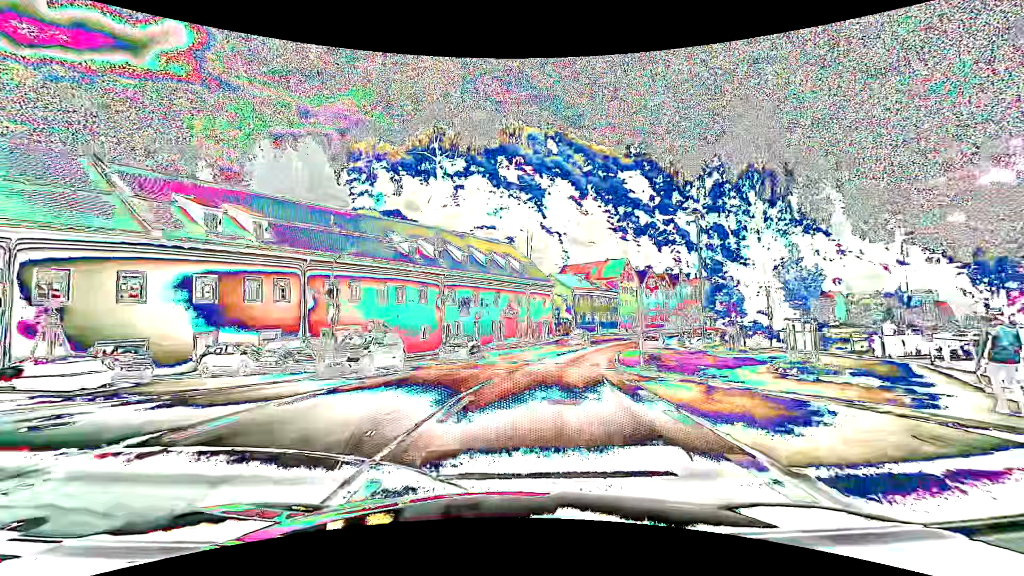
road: primary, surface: asphalt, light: Day
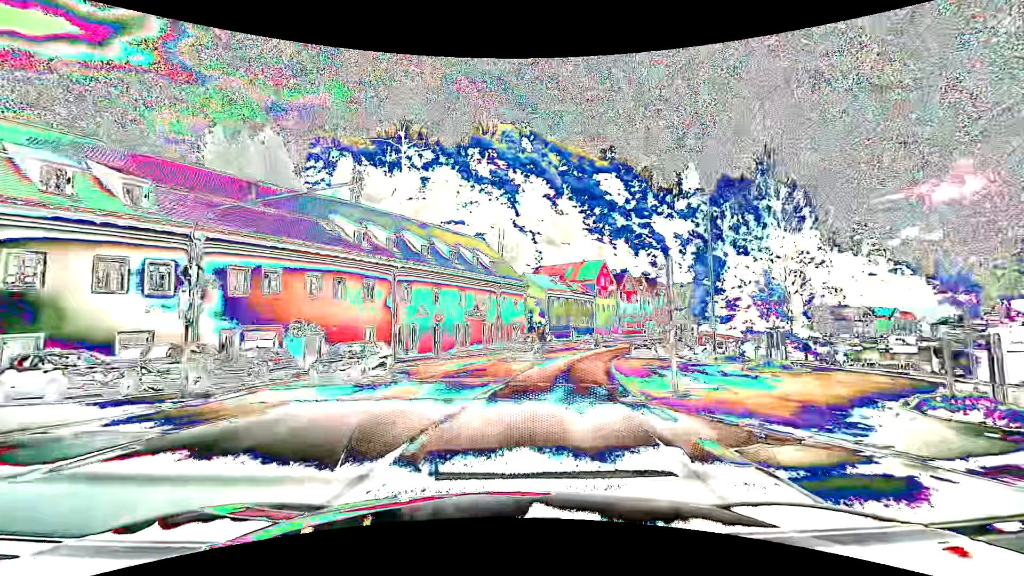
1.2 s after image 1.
(+0.3, +8.0) m; +4°
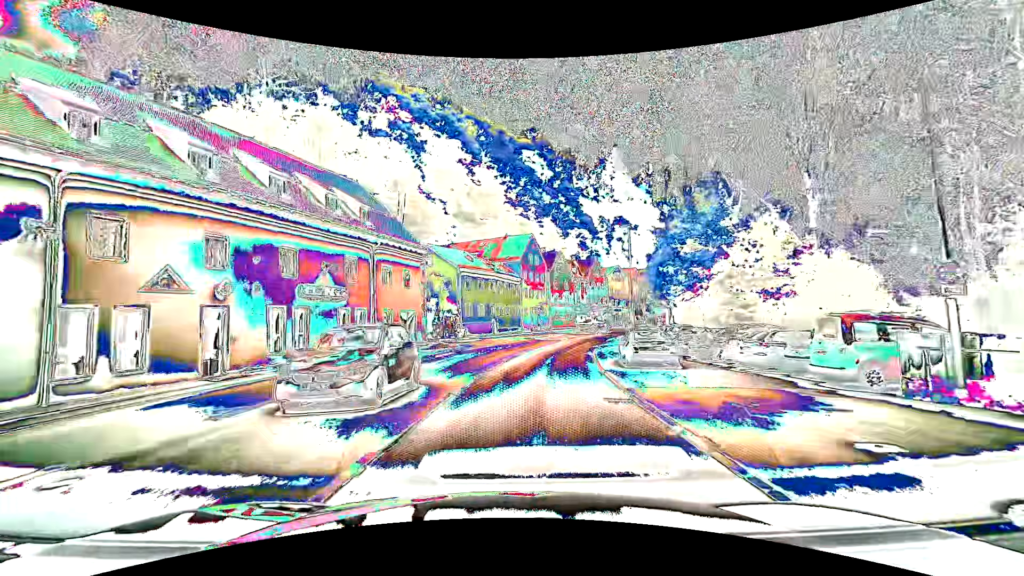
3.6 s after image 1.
(+2.0, +22.0) m; +9°
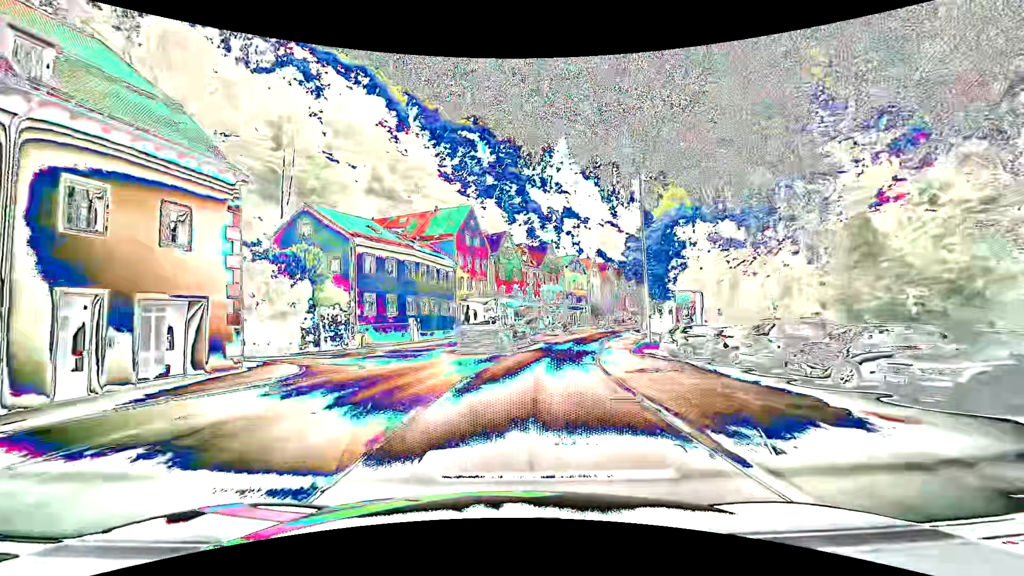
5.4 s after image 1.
(+1.2, +20.3) m; +6°
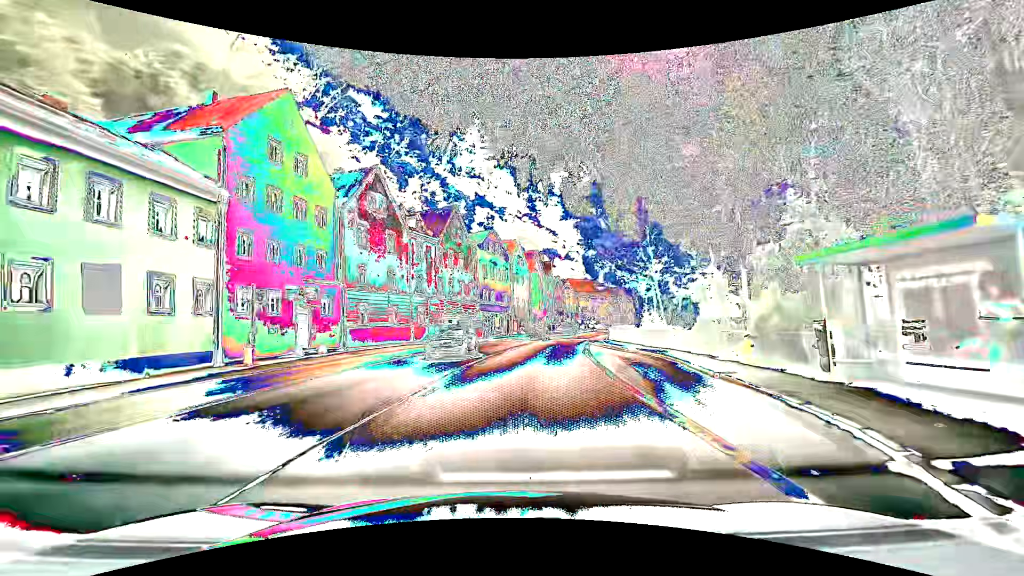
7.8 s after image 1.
(+2.9, +29.8) m; +10°
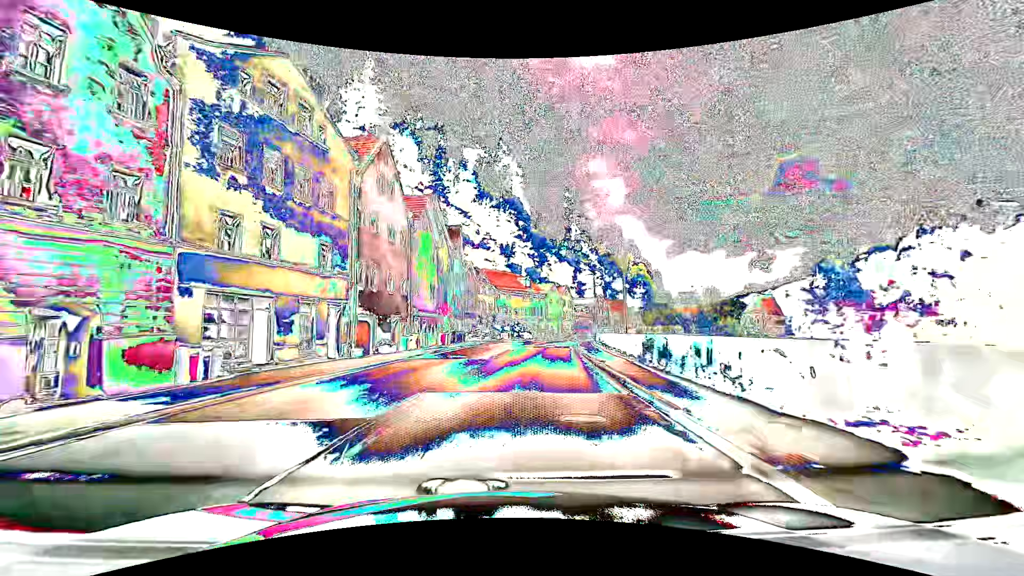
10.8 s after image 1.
(+3.4, +38.5) m; +10°
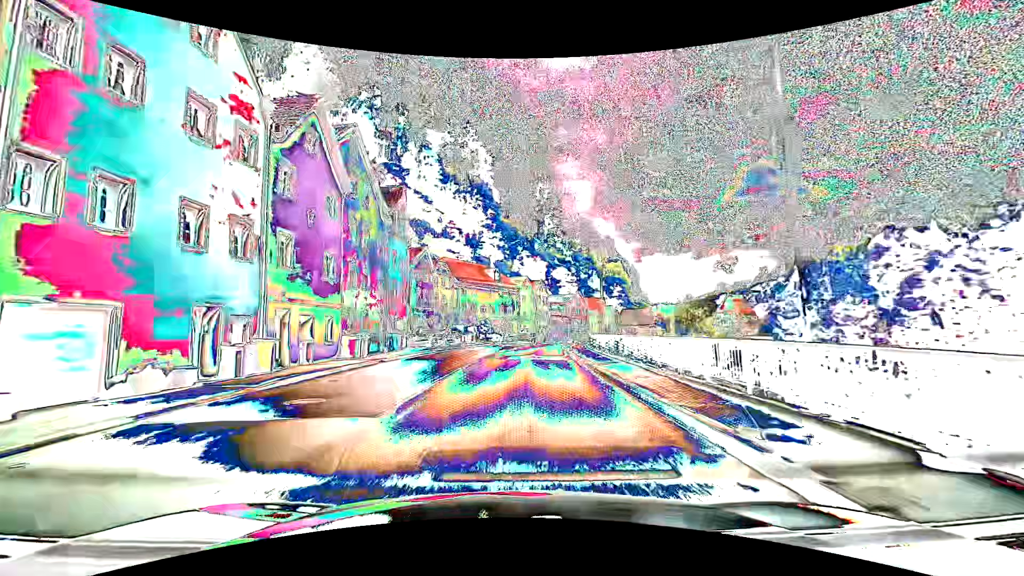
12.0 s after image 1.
(+0.5, +16.0) m; +3°
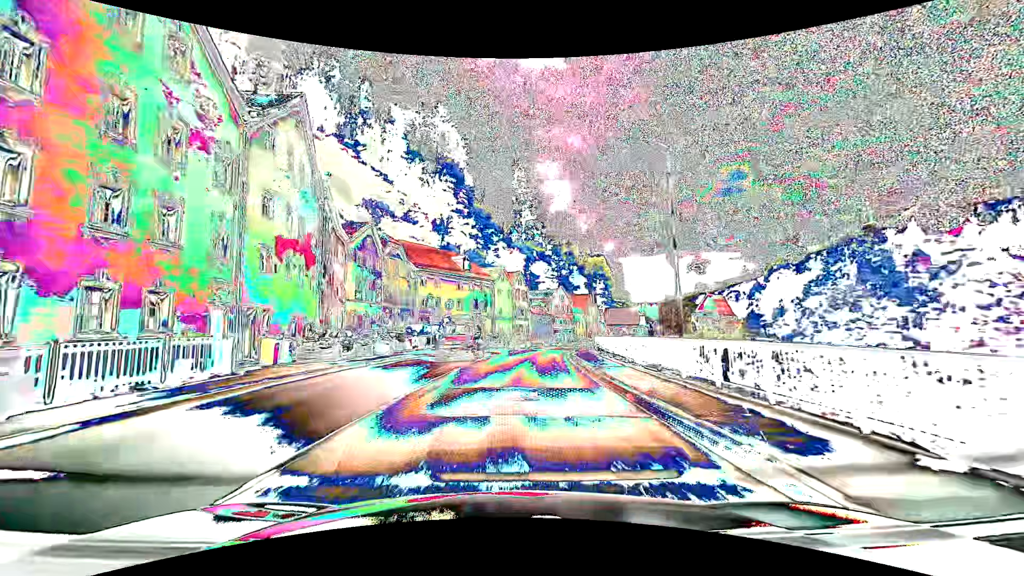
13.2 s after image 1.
(+0.6, +16.1) m; +4°
(0, +10) (0, +20) (+1, +30) (+2, +40) (+4, +50) (+6, +60) (+9, +69) (+11, +79) (+15, +88) (+19, +98) m
